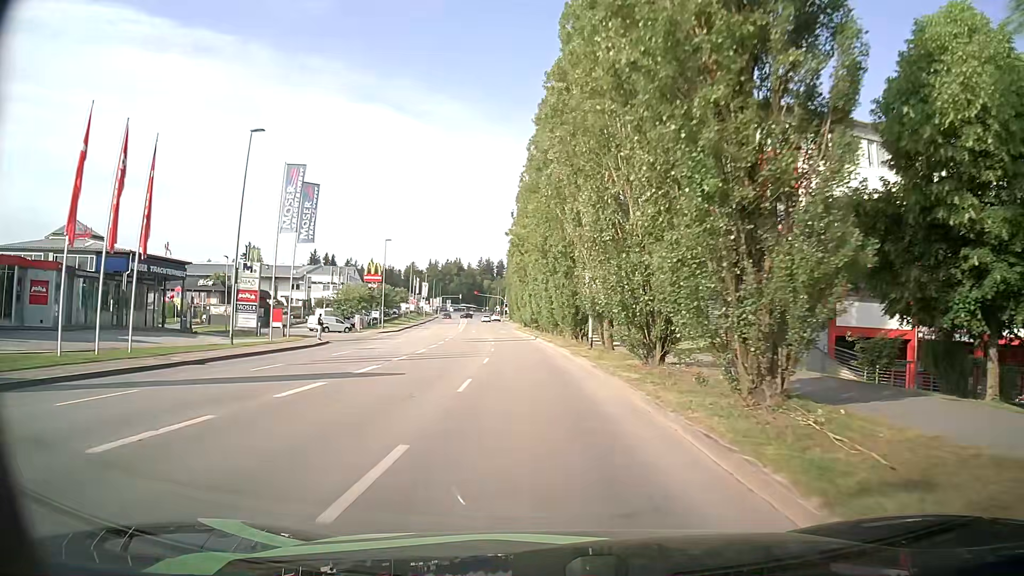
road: tertiary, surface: asphalt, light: Day
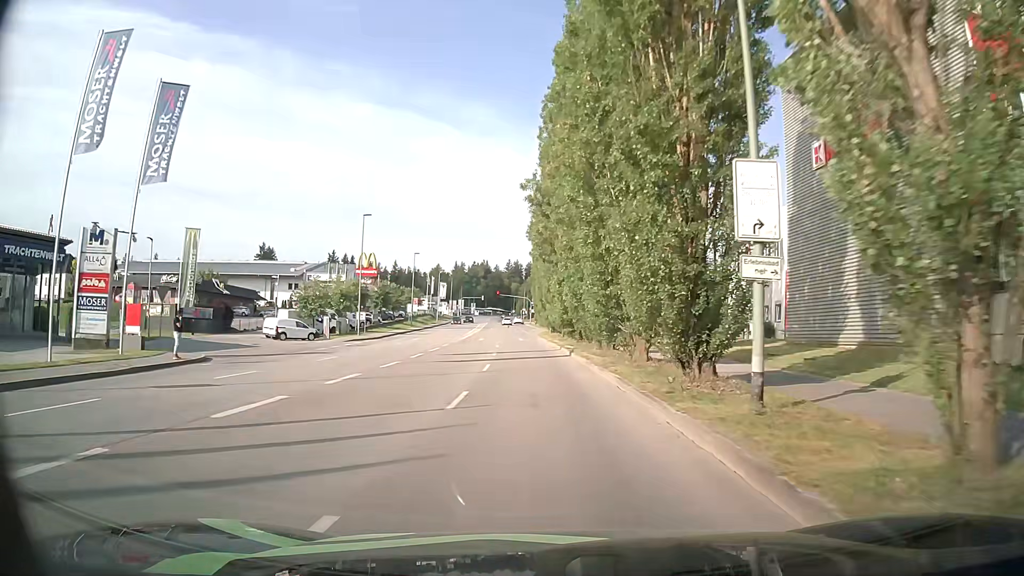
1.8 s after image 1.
(-0.5, +20.9) m; -2°
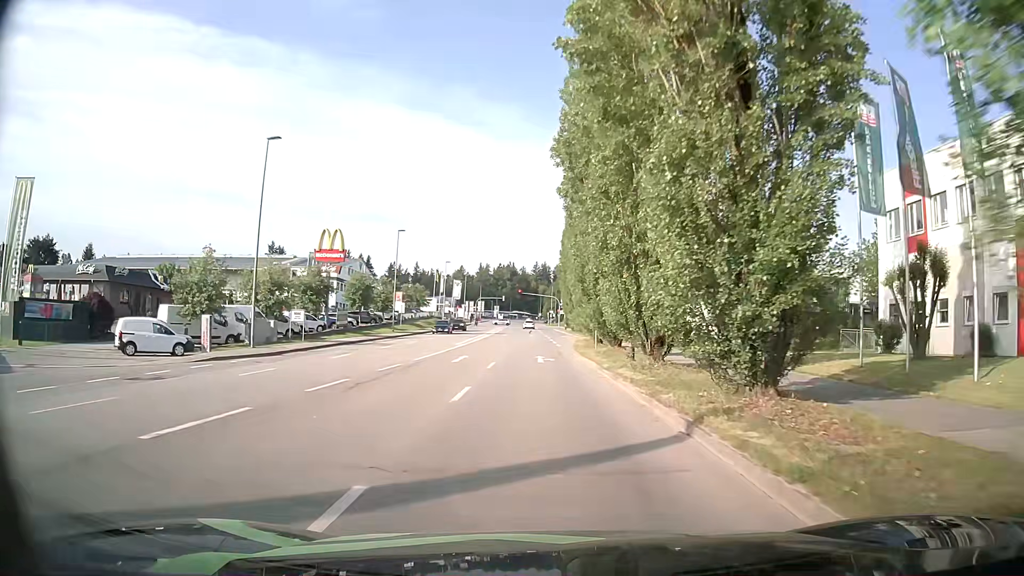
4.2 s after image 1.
(-0.6, +26.1) m; -3°
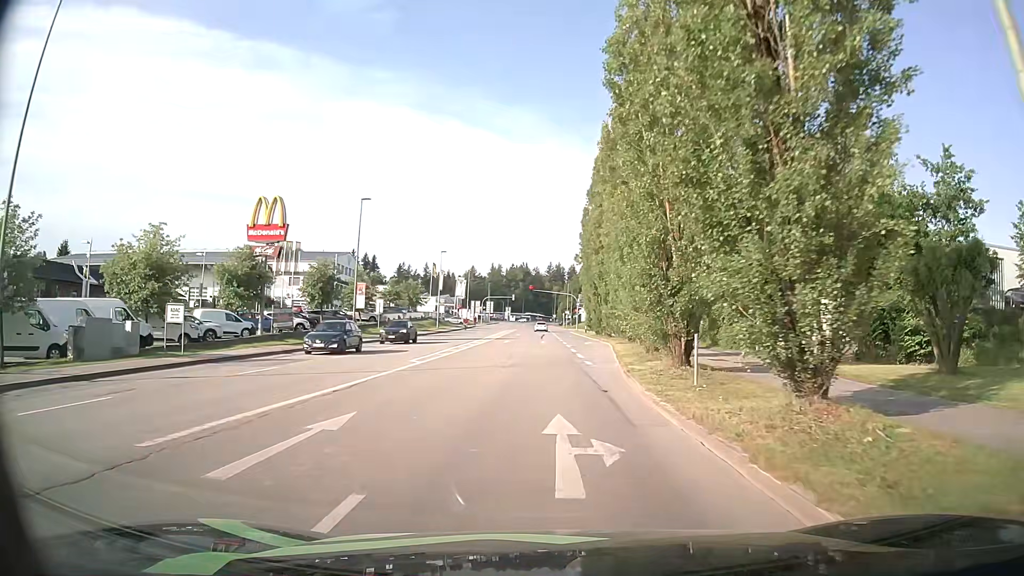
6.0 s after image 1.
(-0.1, +18.4) m; -1°
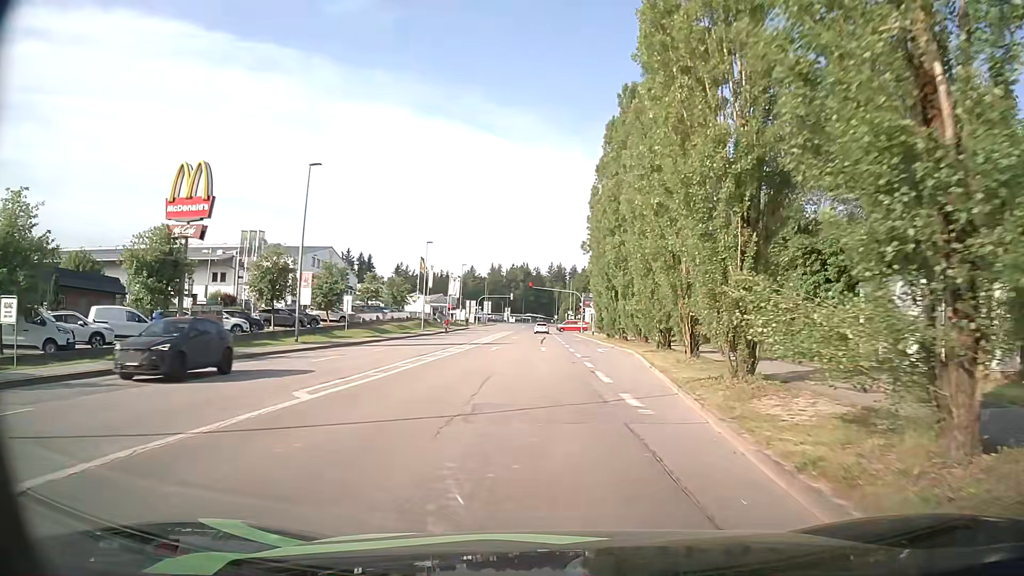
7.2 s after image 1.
(0.0, +11.5) m; +1°
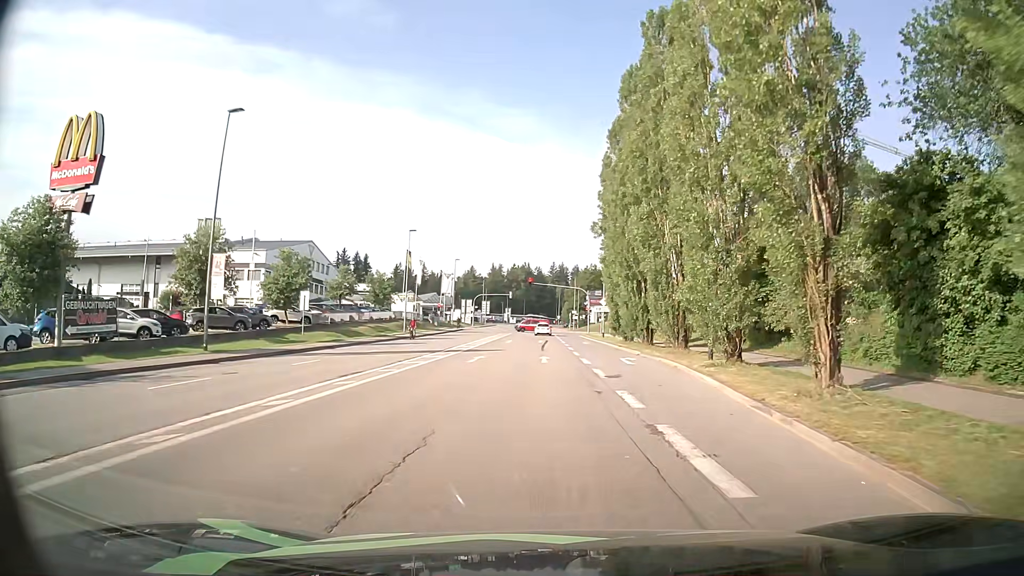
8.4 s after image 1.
(-0.1, +10.9) m; 0°
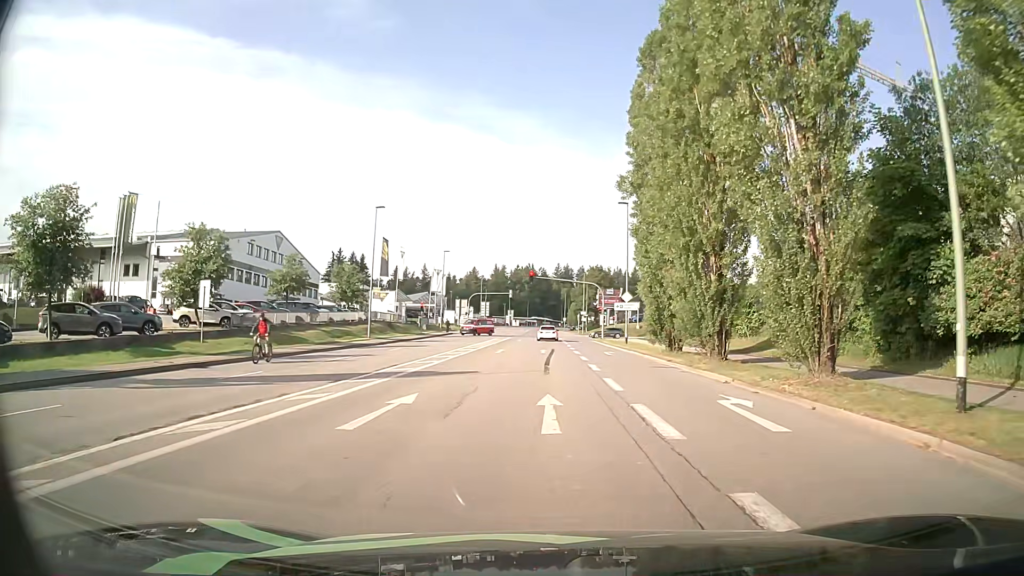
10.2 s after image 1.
(-0.1, +15.0) m; 0°
(0, +10) (0, +20) (0, +30) (0, +40) (0, +50) (0, +60) (0, +70) (-1, +80) (-1, +90) (-1, +100) m
